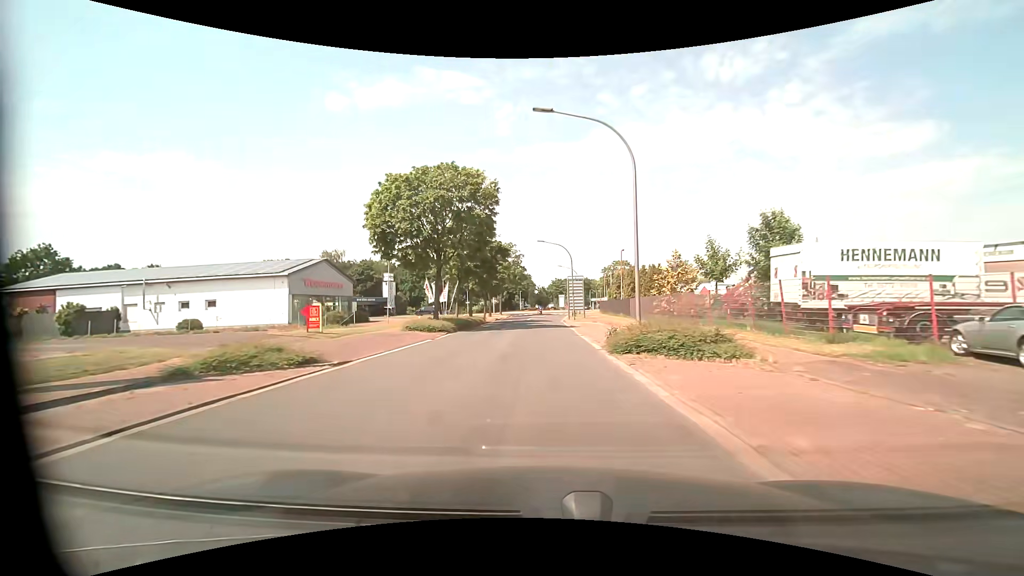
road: unclassified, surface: asphalt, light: Day
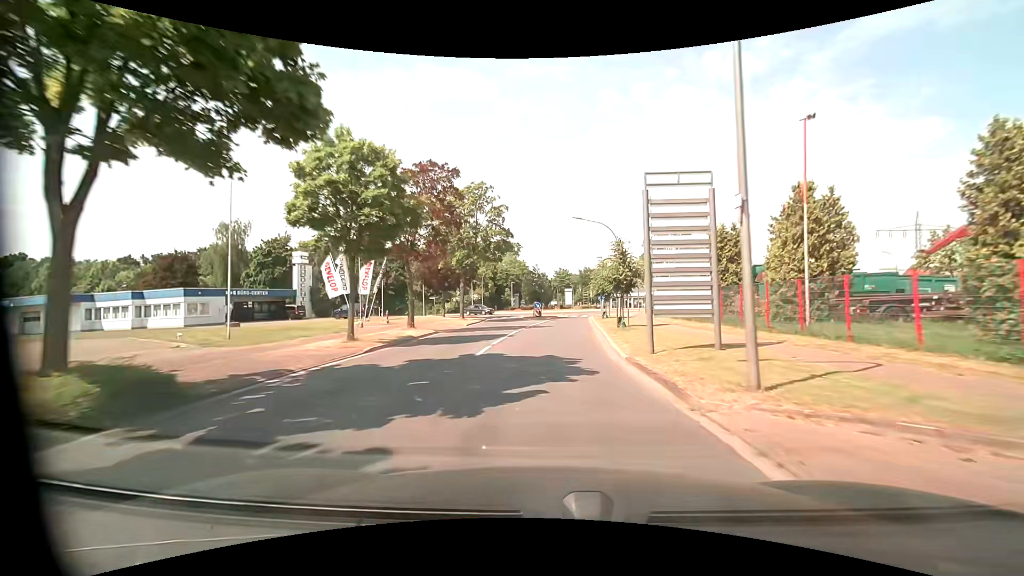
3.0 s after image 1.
(-0.2, +40.9) m; -1°
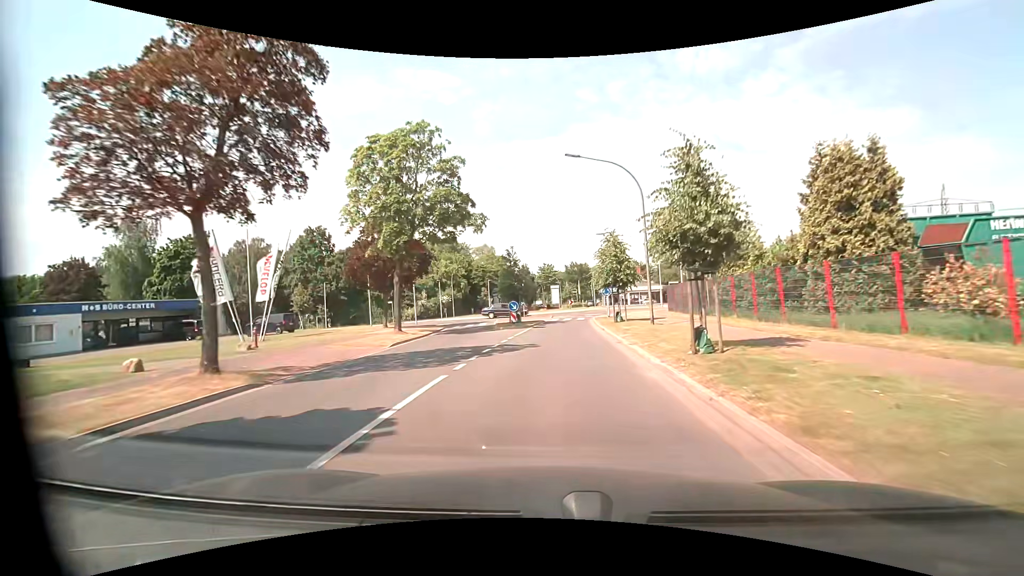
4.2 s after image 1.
(+0.3, +15.3) m; +2°
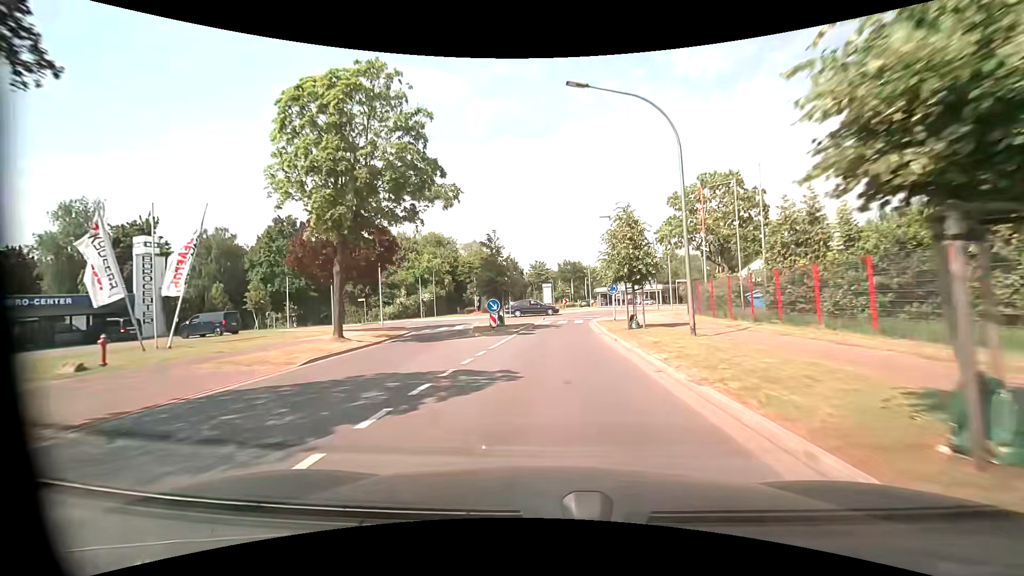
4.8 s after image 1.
(0.0, +7.1) m; +1°
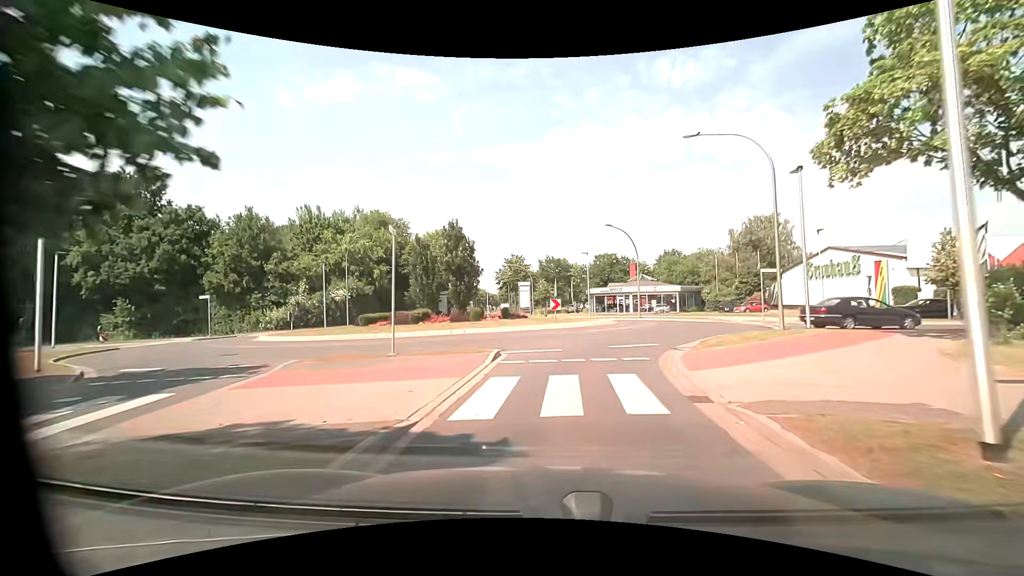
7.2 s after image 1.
(+0.5, +24.5) m; +2°
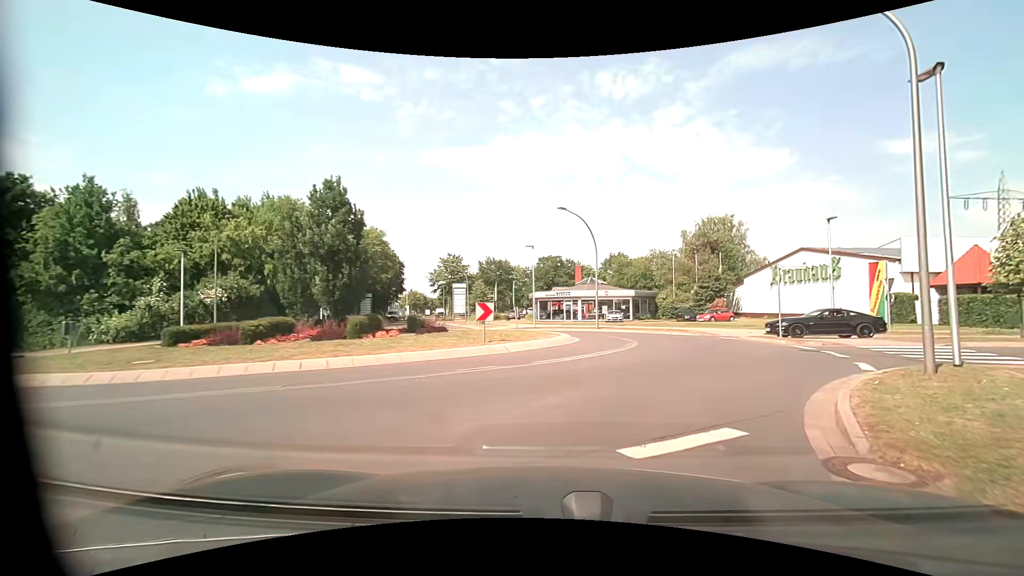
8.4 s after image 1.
(+0.4, +9.4) m; +7°
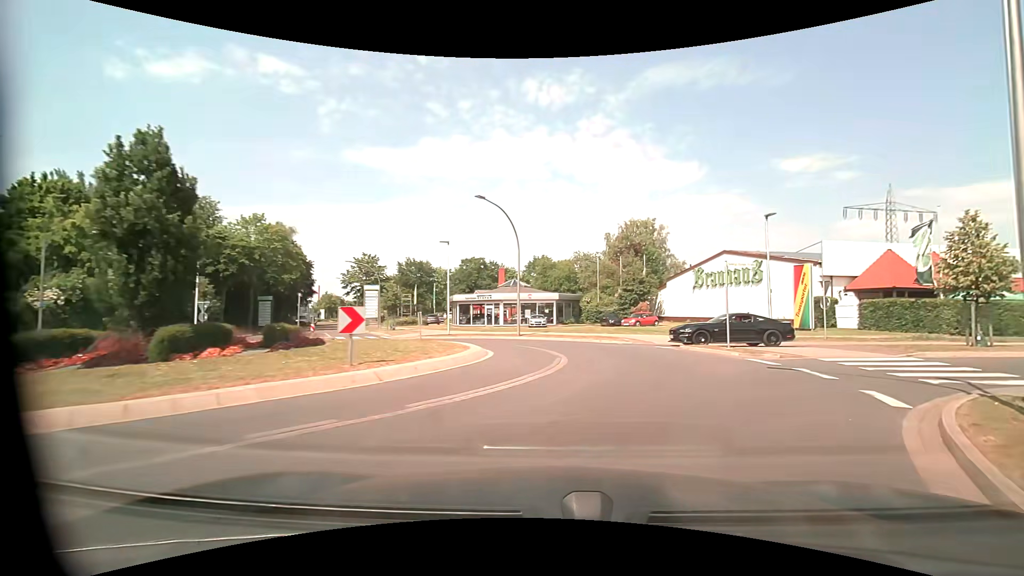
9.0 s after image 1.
(+0.3, +4.2) m; +8°
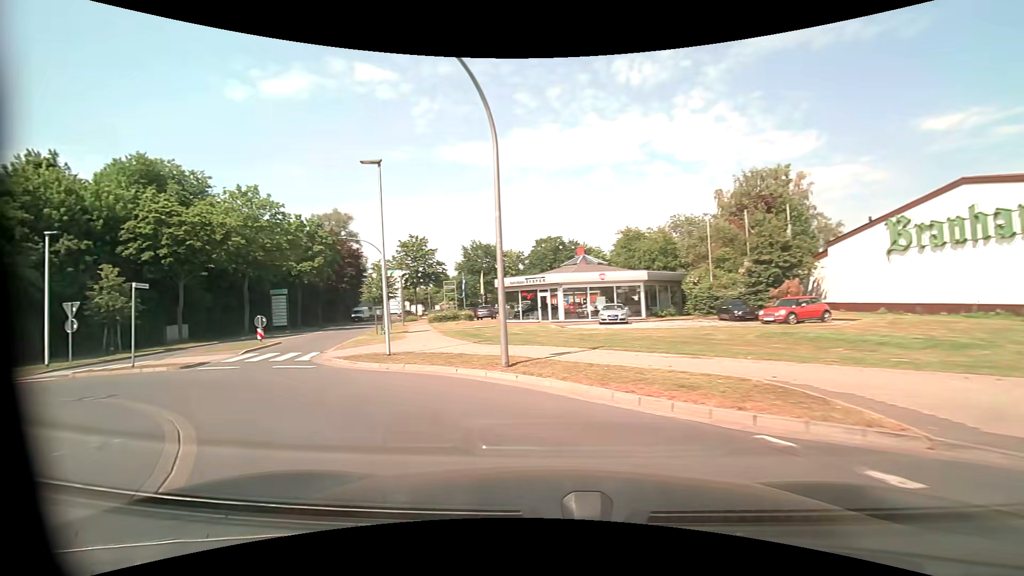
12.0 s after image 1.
(+2.2, +17.8) m; -11°
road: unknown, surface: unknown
